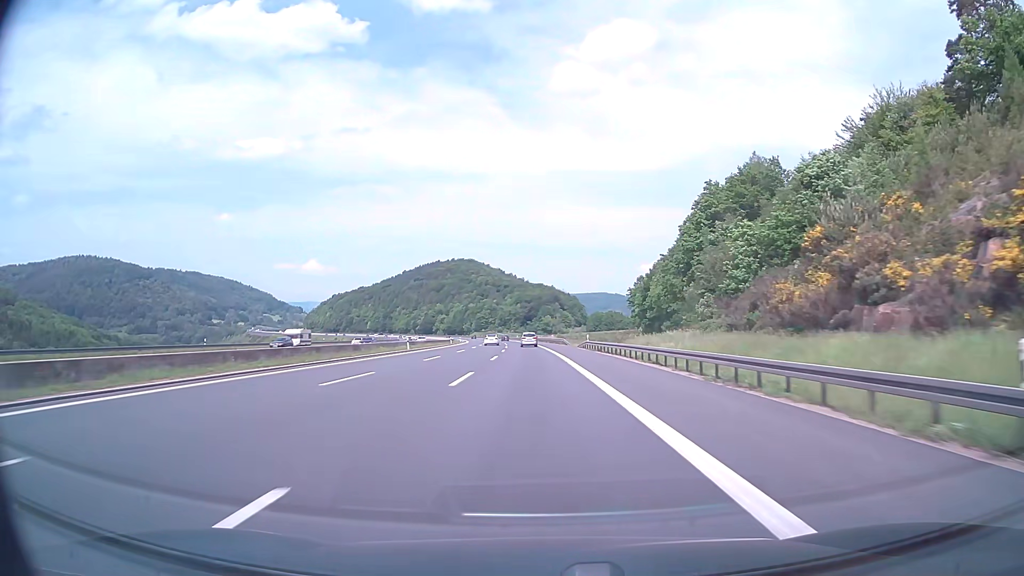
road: motorway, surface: asphalt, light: Day
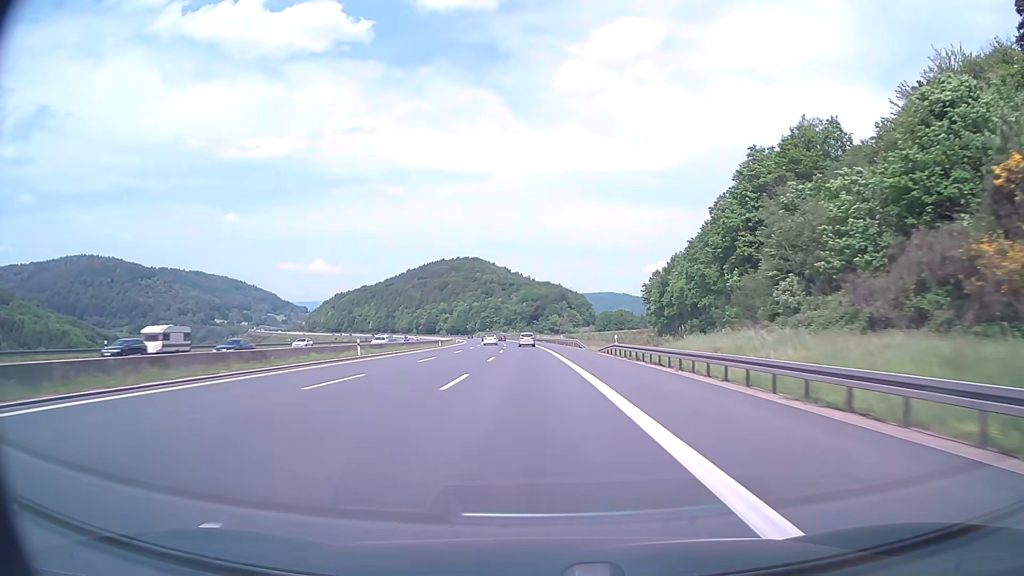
(-0.1, +19.1) m; -1°
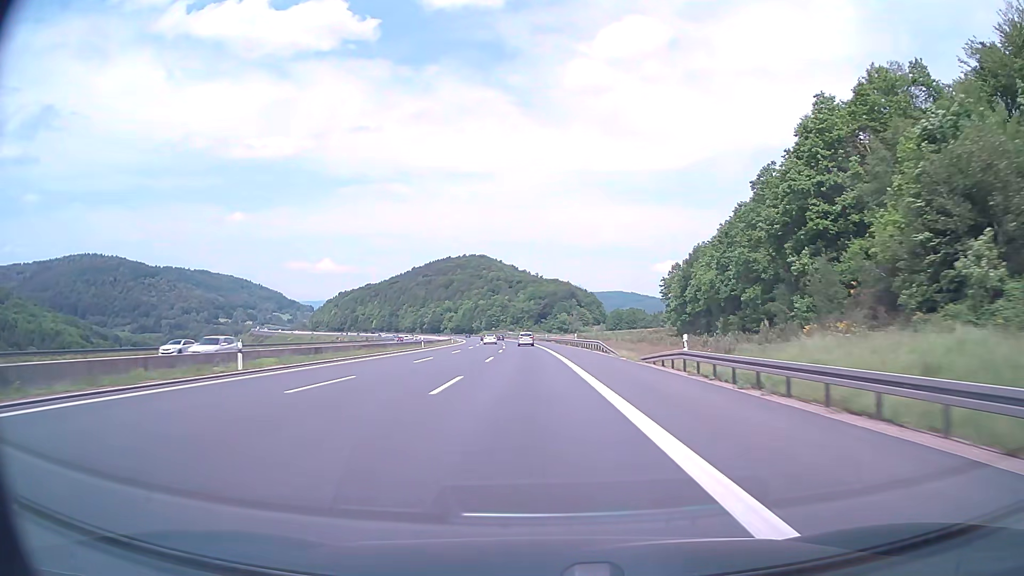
(-0.2, +19.1) m; -1°
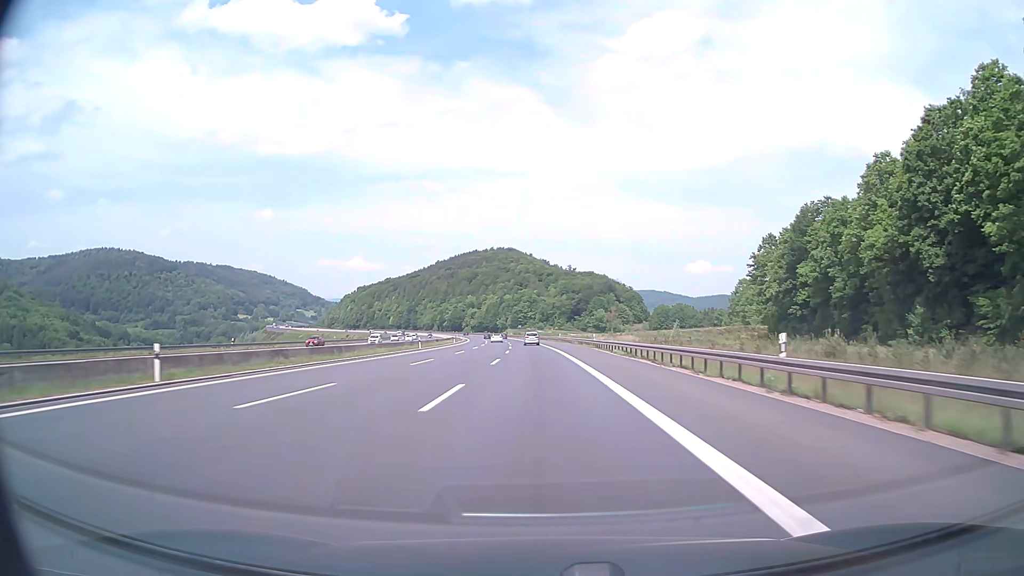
(-1.3, +57.4) m; -3°
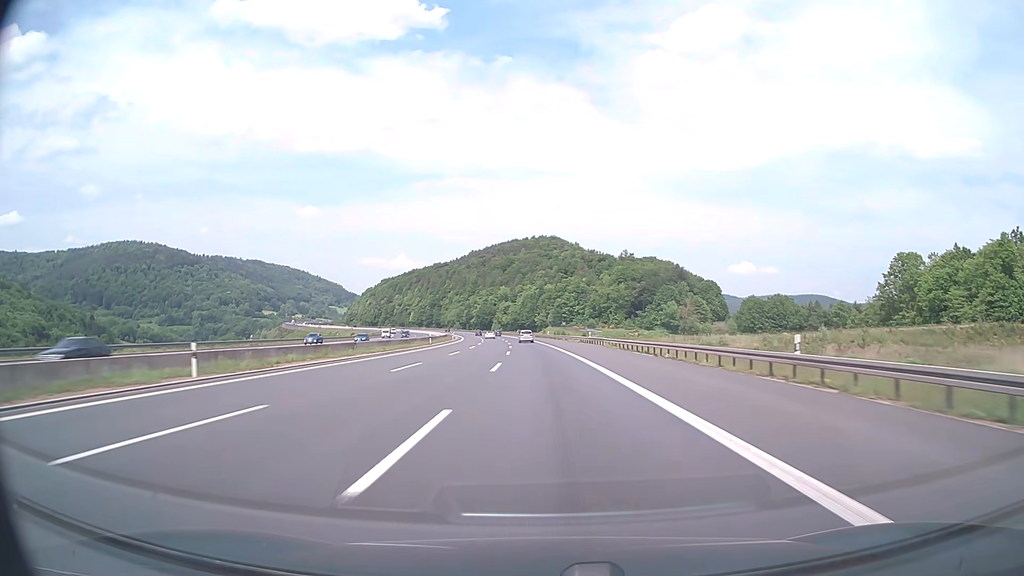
(-2.8, +95.8) m; -4°
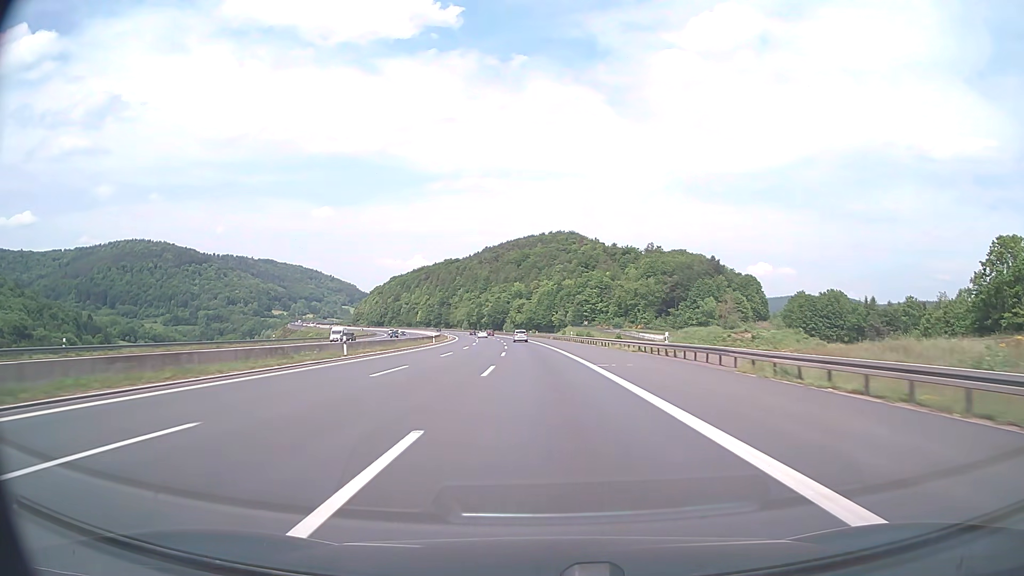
(-0.5, +38.5) m; -1°
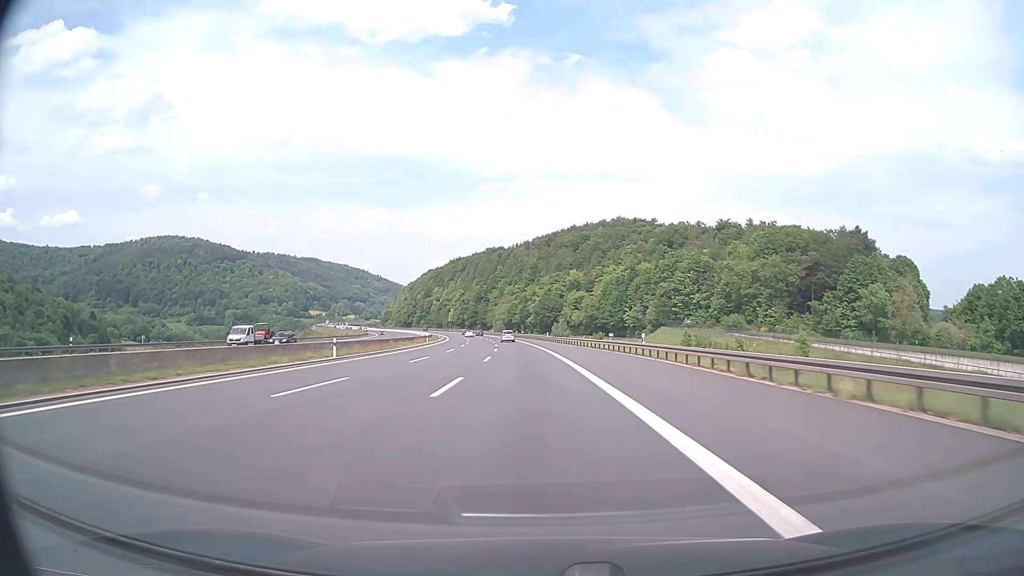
(-3.6, +96.6) m; -5°
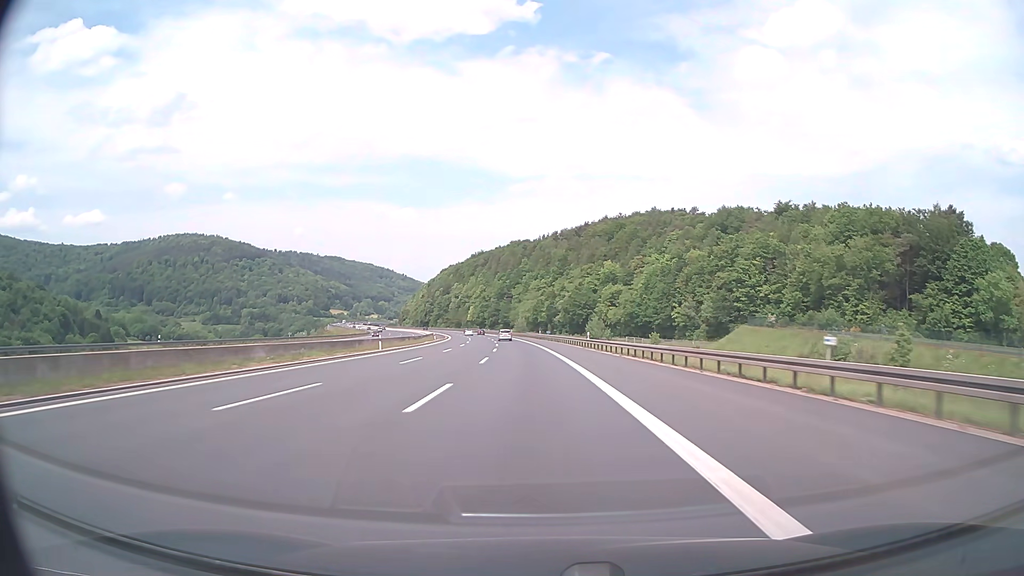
(-0.8, +38.8) m; -2°
(0, +10) (0, +20) (0, +30) (-1, +40) (-1, +50) (-2, +60) (-2, +70) (-3, +80) (-4, +90) (-5, +100) m
